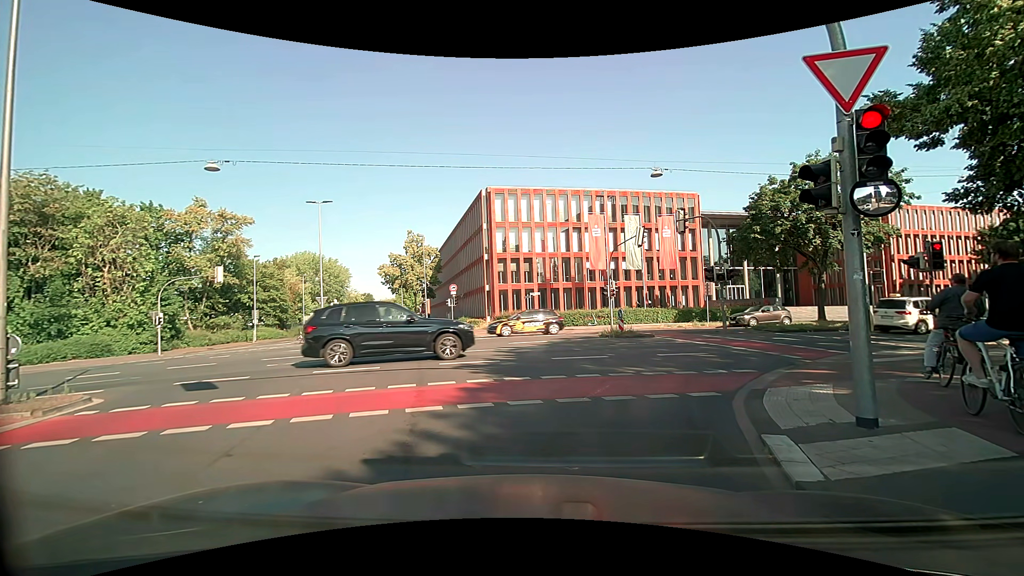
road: secondary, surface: asphalt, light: Day
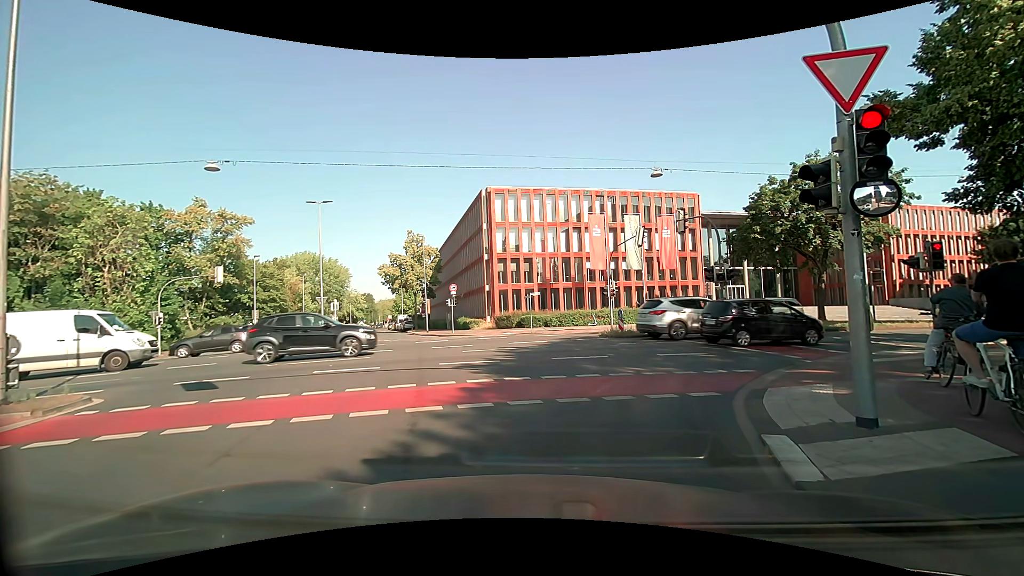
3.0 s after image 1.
(0.0, 0.0) m; 0°
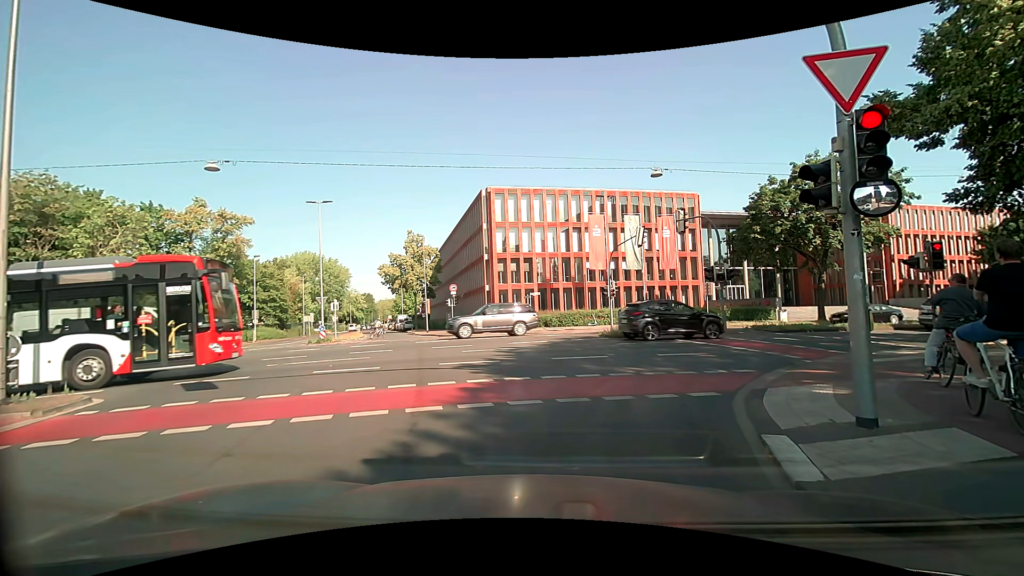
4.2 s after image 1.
(0.0, 0.0) m; 0°
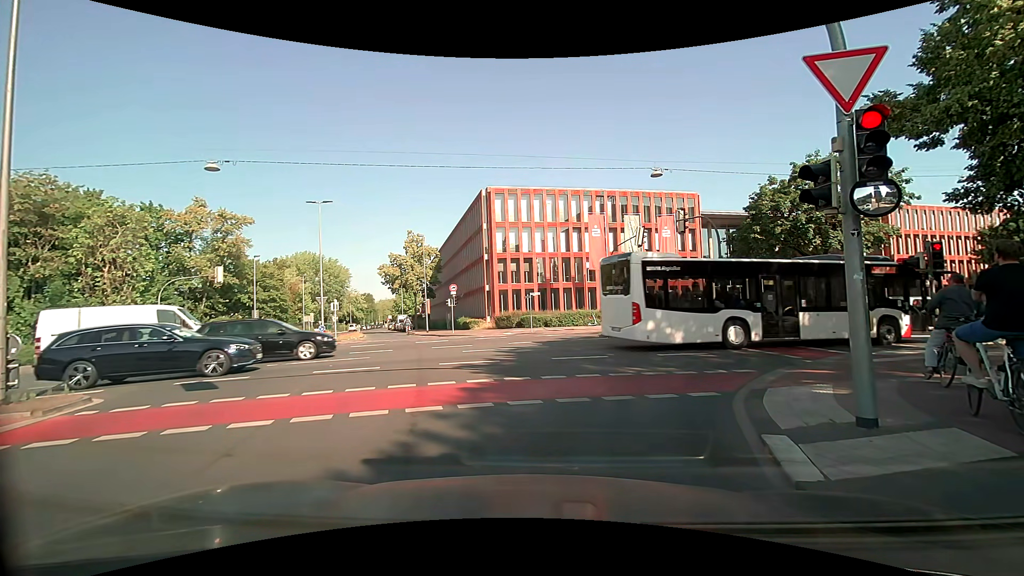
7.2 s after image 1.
(0.0, 0.0) m; 0°
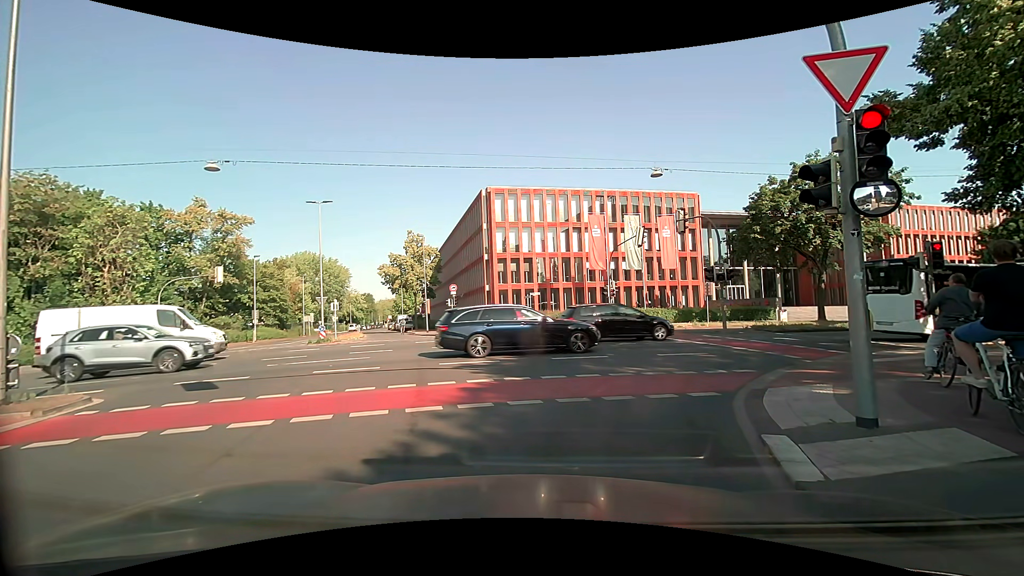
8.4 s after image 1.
(0.0, 0.0) m; 0°
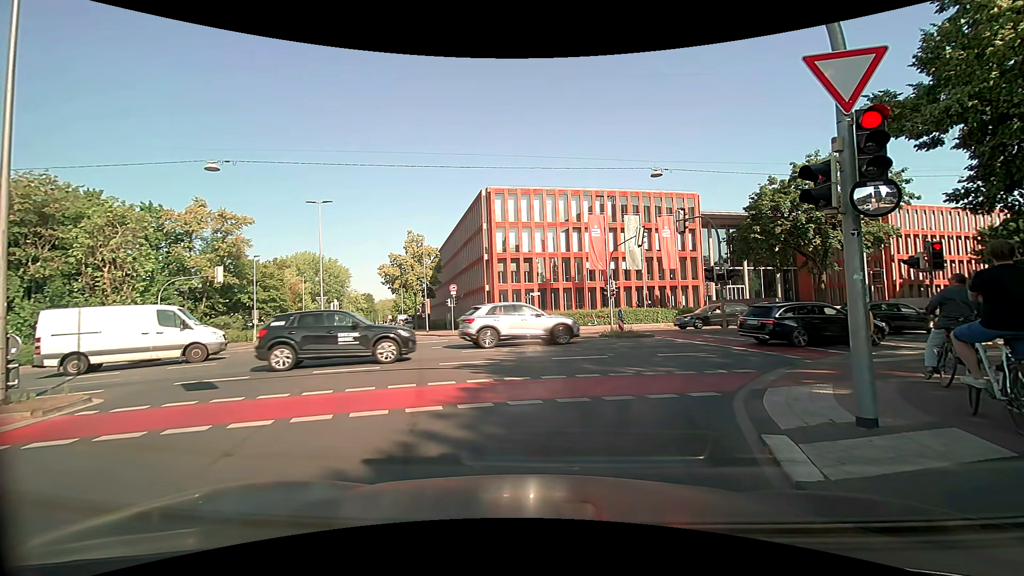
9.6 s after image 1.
(0.0, 0.0) m; 0°
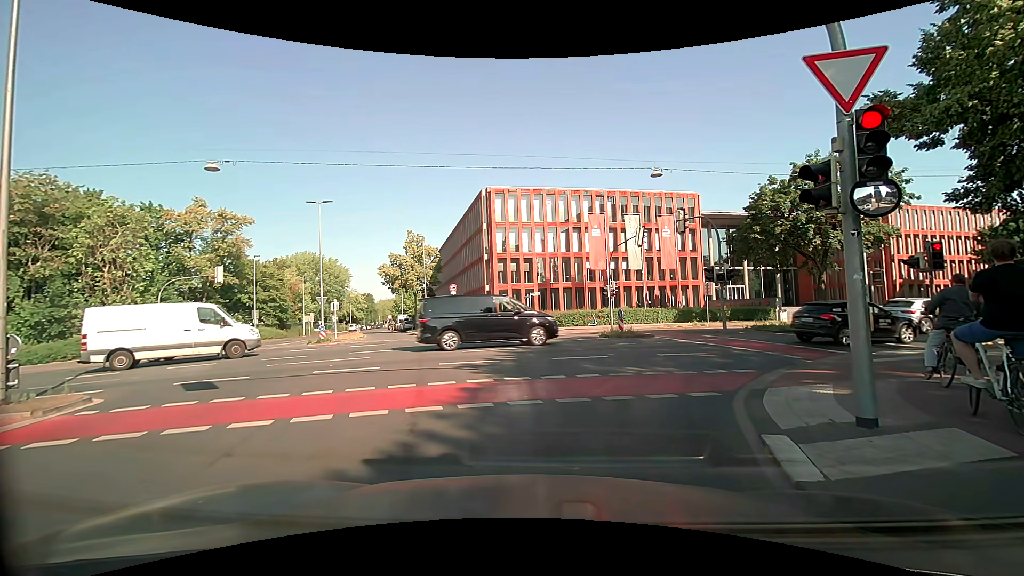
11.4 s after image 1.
(0.0, 0.0) m; 0°
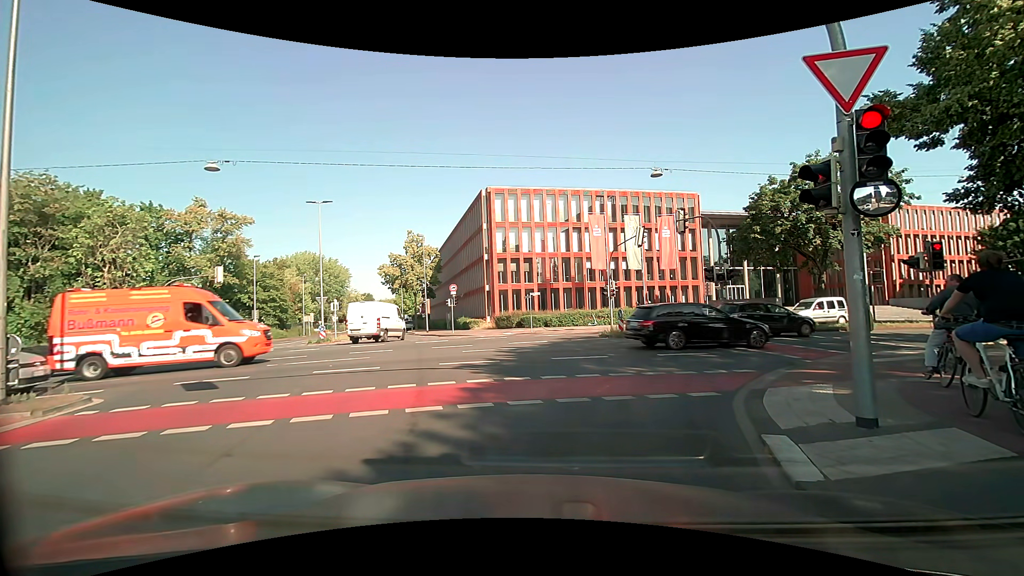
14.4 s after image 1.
(0.0, 0.0) m; 0°
(-1, +10) (-4, +20) (-7, +29) (-10, +38) (-14, +48) (-17, +57) (-21, +67) (-25, +76) (-28, +85) (-32, +94) m
